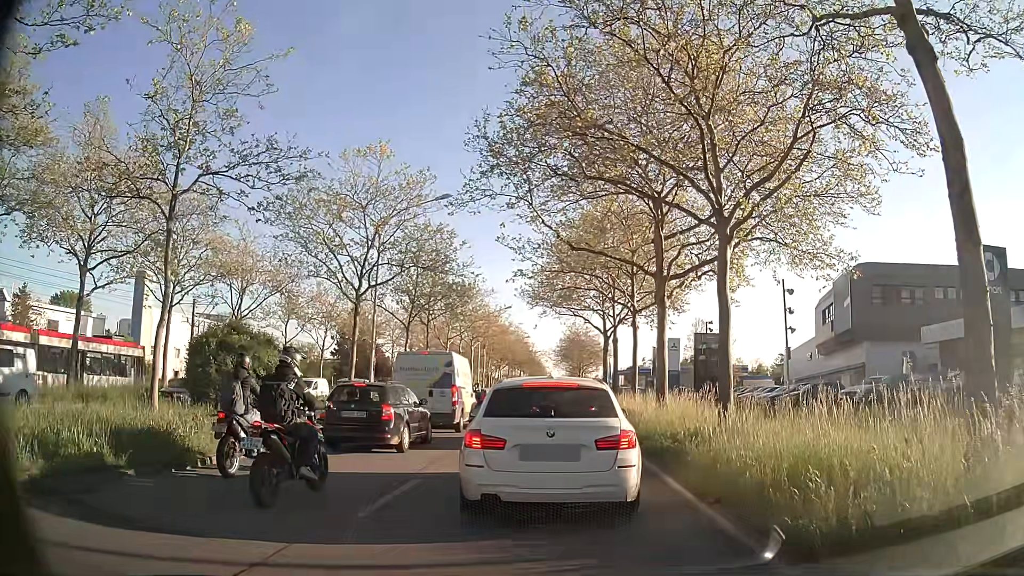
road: primary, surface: asphalt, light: Day
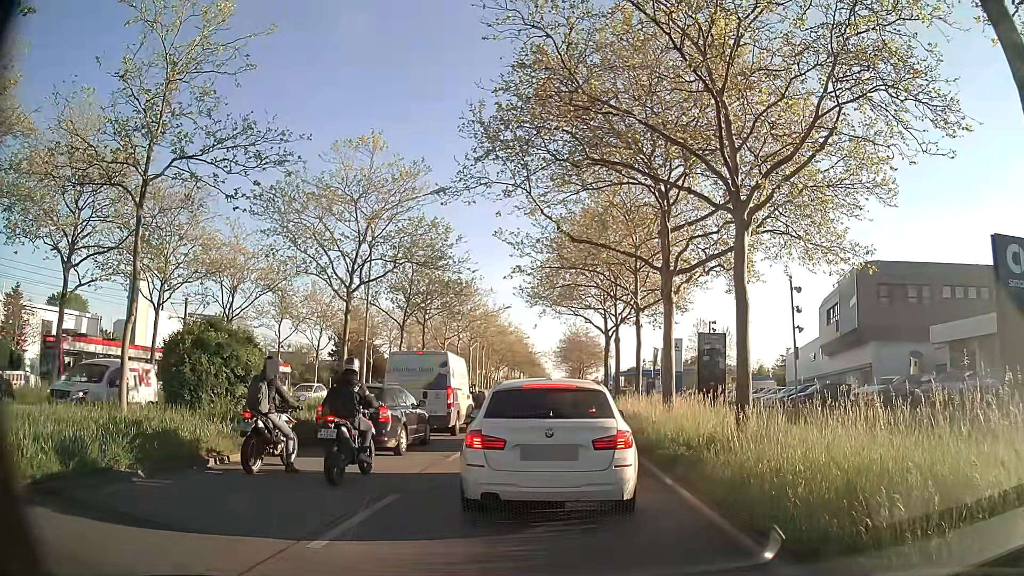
(0.0, +1.1) m; 0°
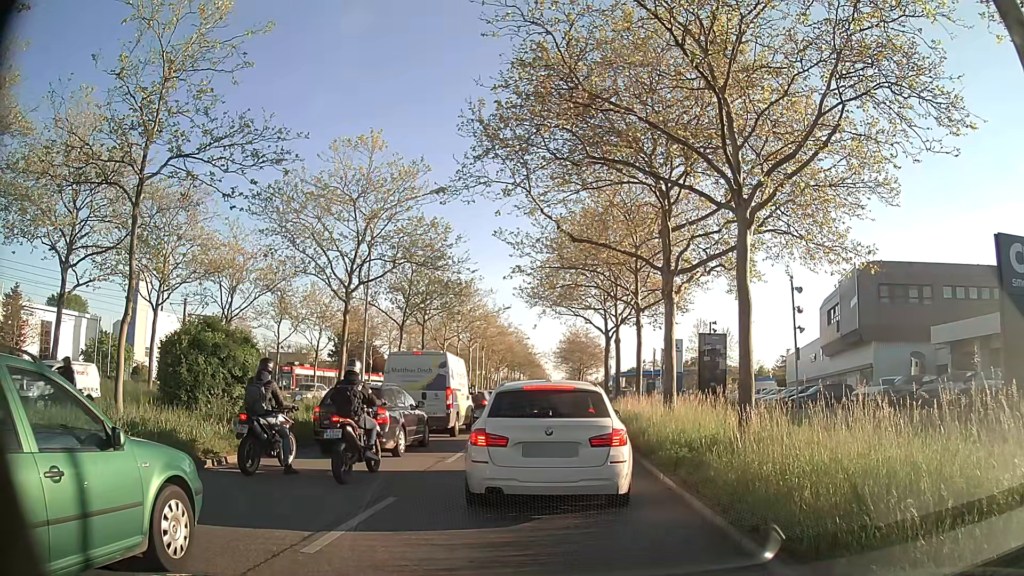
(0.0, +0.2) m; 0°
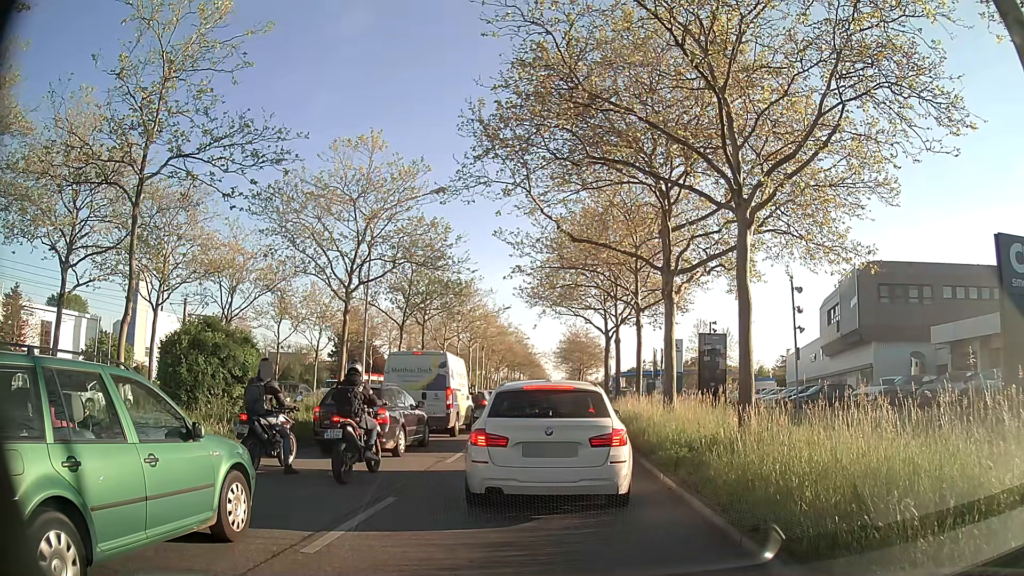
(0.0, 0.0) m; 0°
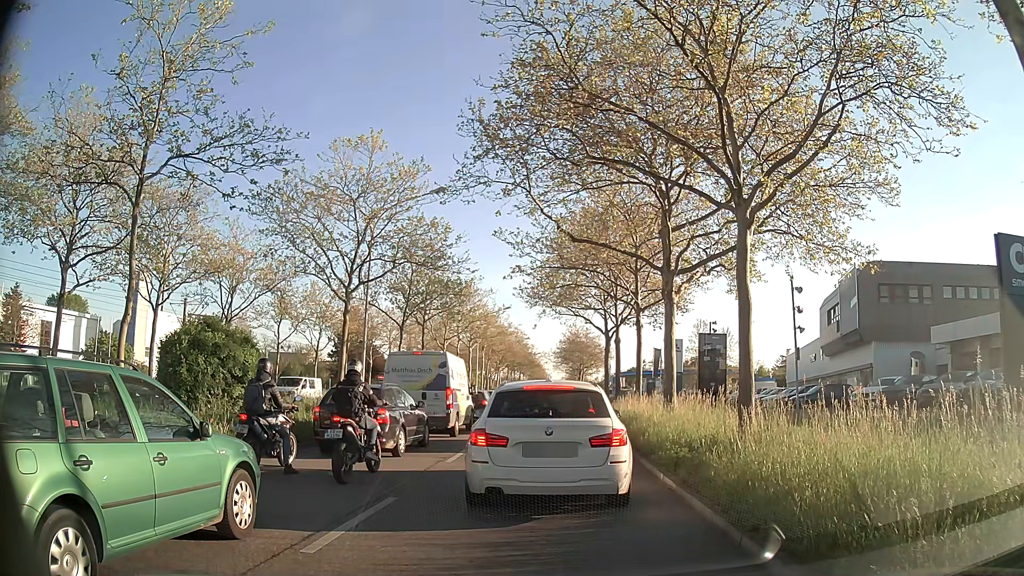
(0.0, 0.0) m; 0°
